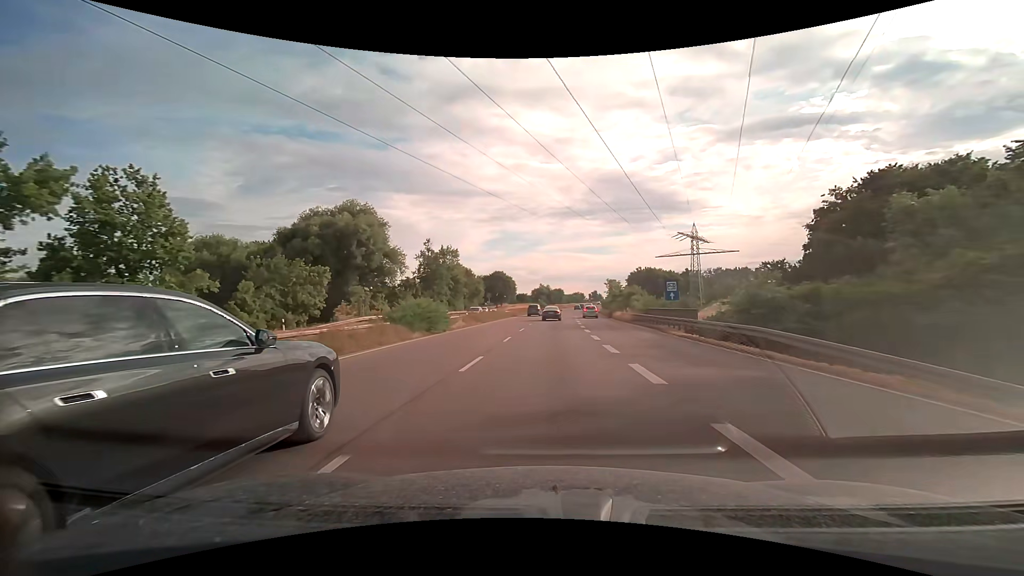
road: trunk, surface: asphalt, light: Day
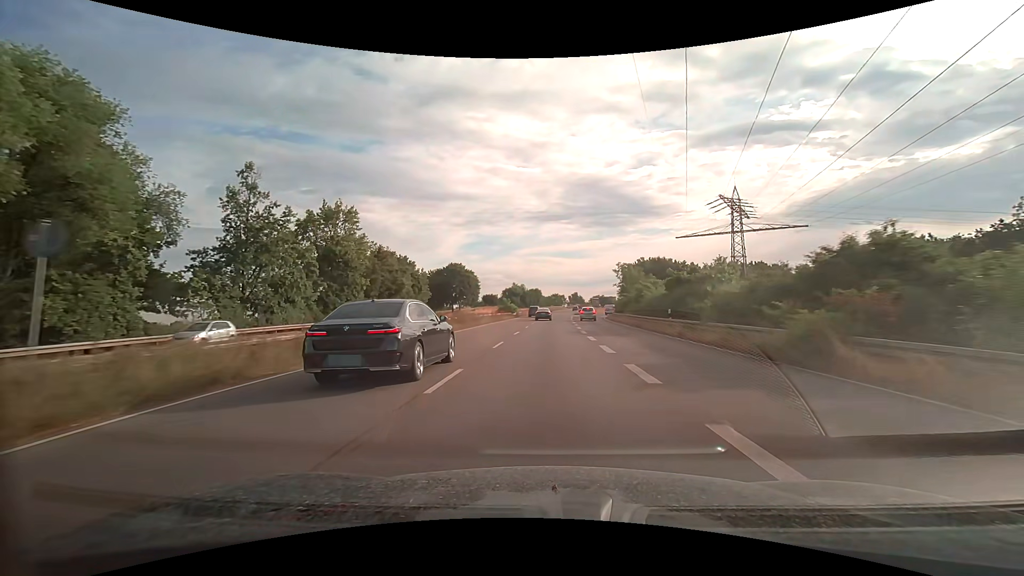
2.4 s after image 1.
(+1.2, +48.2) m; +3°
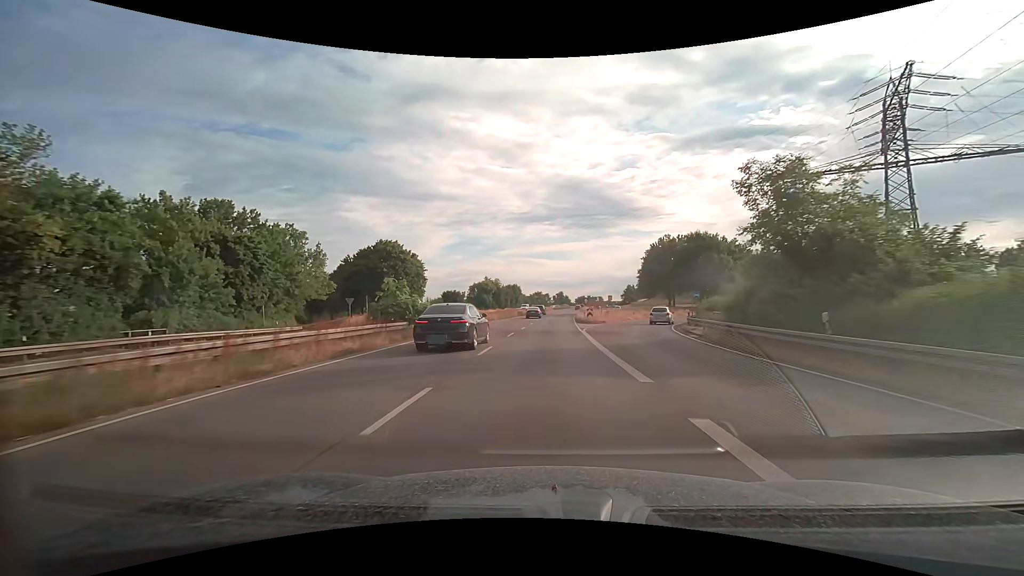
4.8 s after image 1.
(+0.8, +48.3) m; +2°
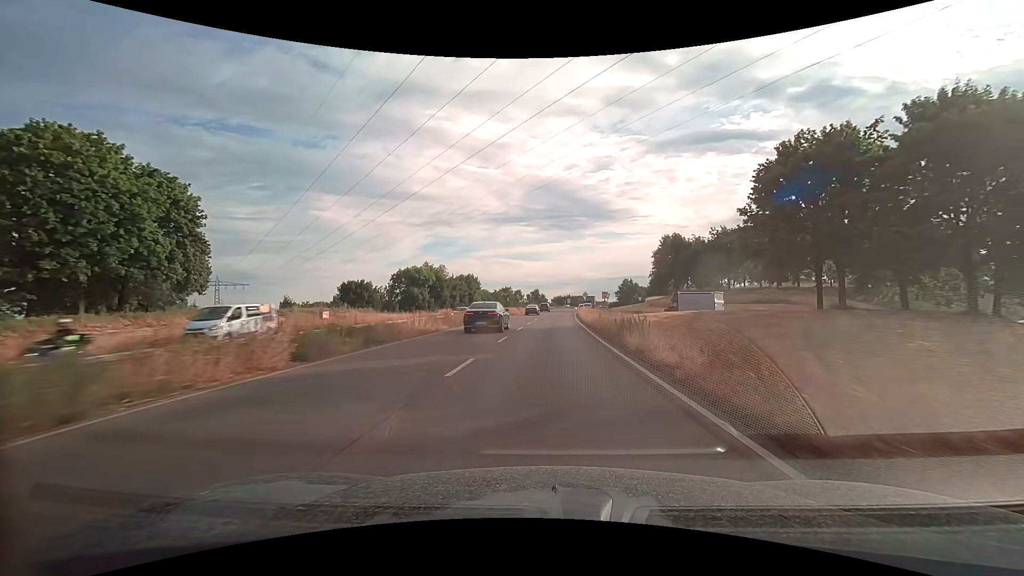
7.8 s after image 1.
(+1.4, +59.5) m; +3°
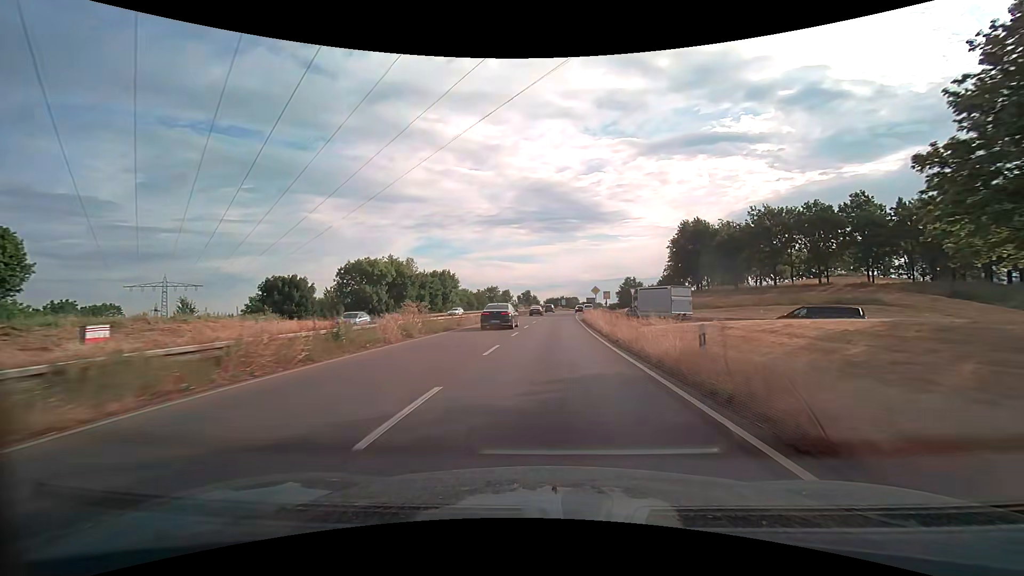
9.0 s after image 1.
(+0.2, +22.2) m; +1°
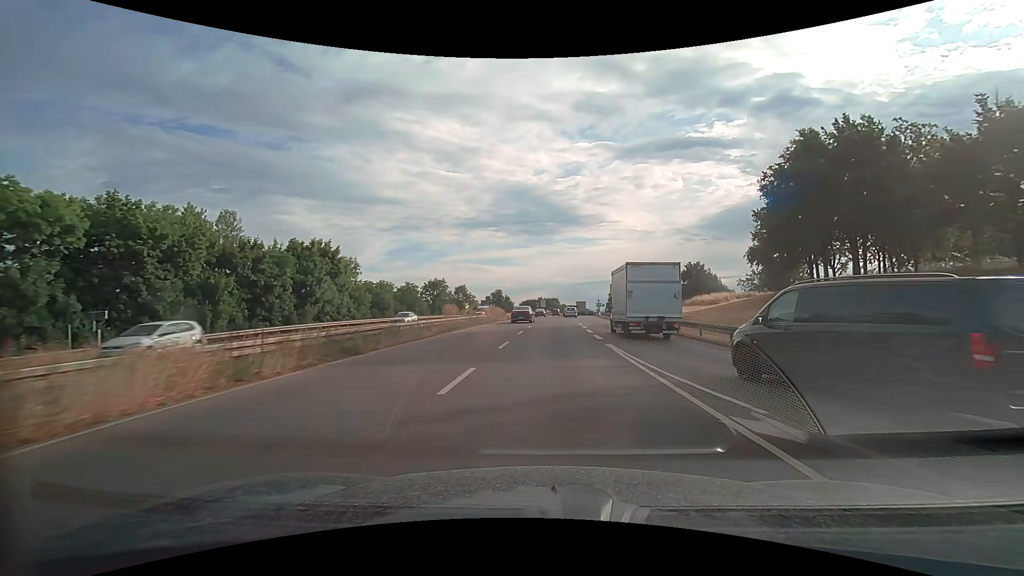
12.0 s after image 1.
(+1.1, +50.5) m; +3°
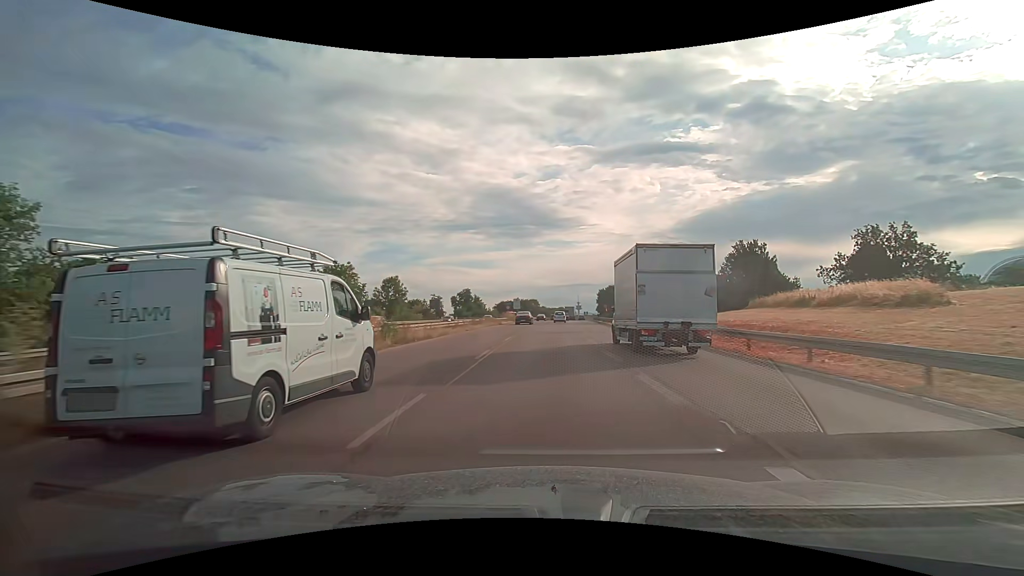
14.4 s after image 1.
(+0.7, +39.0) m; +2°
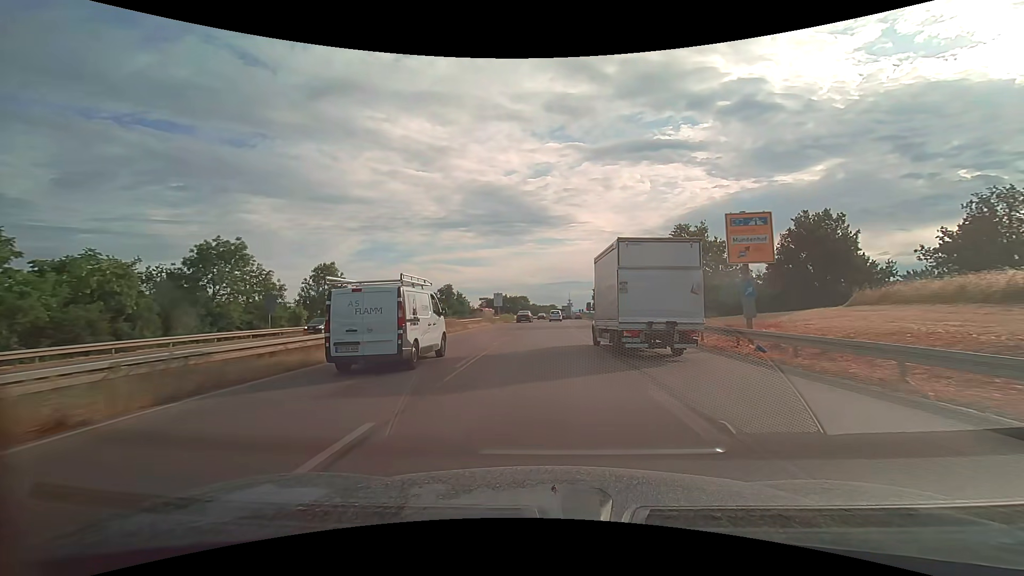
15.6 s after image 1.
(+0.2, +19.9) m; +1°
(0, +10) (0, +20) (+1, +30) (+2, +40) (+3, +50) (+4, +60) (+4, +70) (+5, +80) (+6, +90) (+7, +100) m
